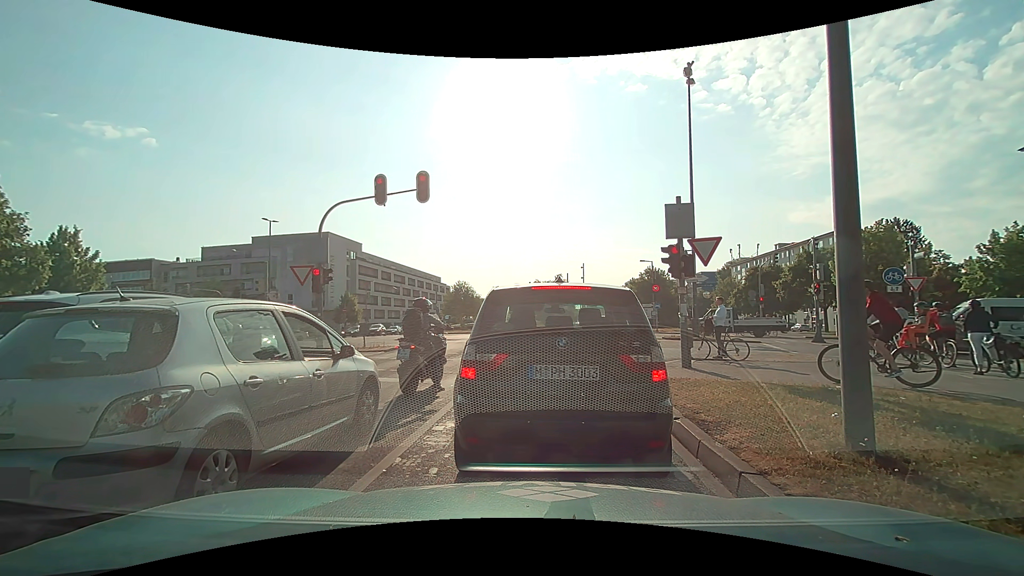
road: secondary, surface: asphalt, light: Day
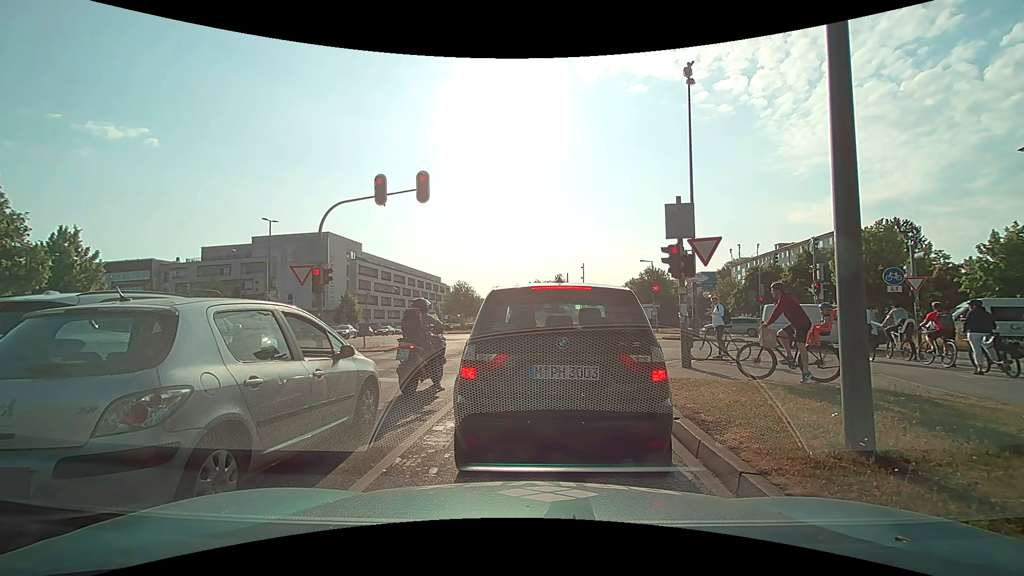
(0.0, 0.0) m; 0°
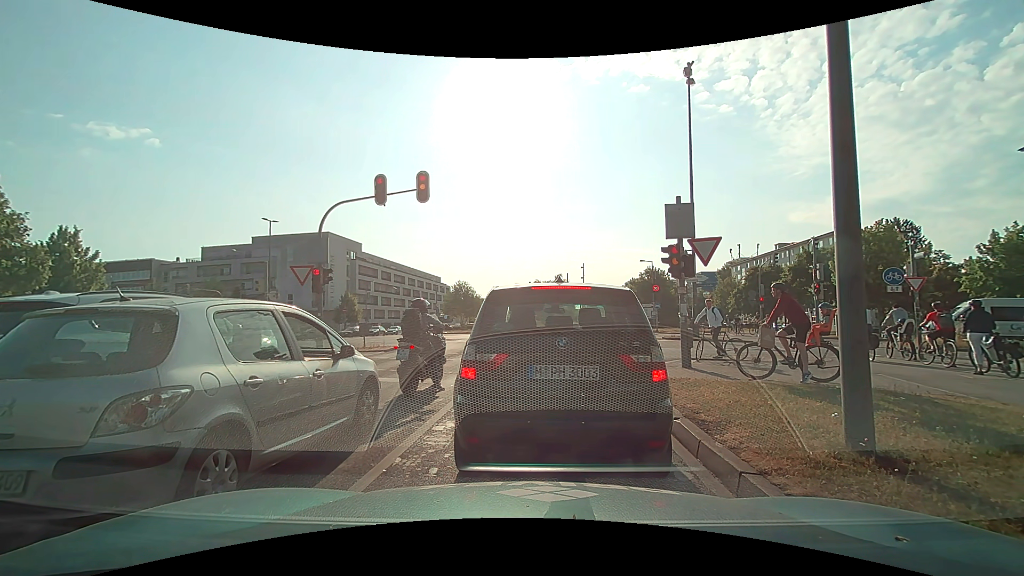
(0.0, 0.0) m; 0°
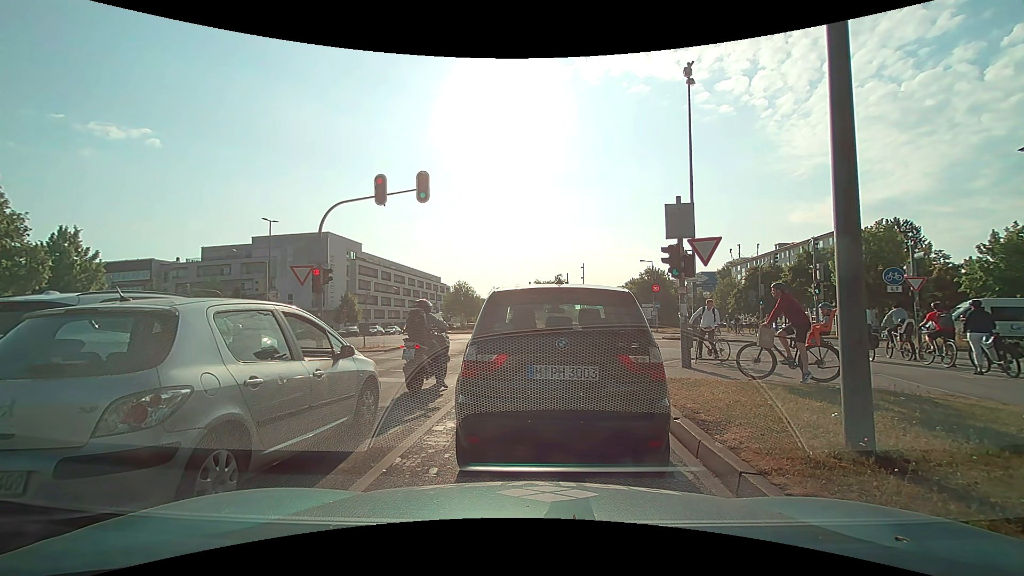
(0.0, 0.0) m; 0°
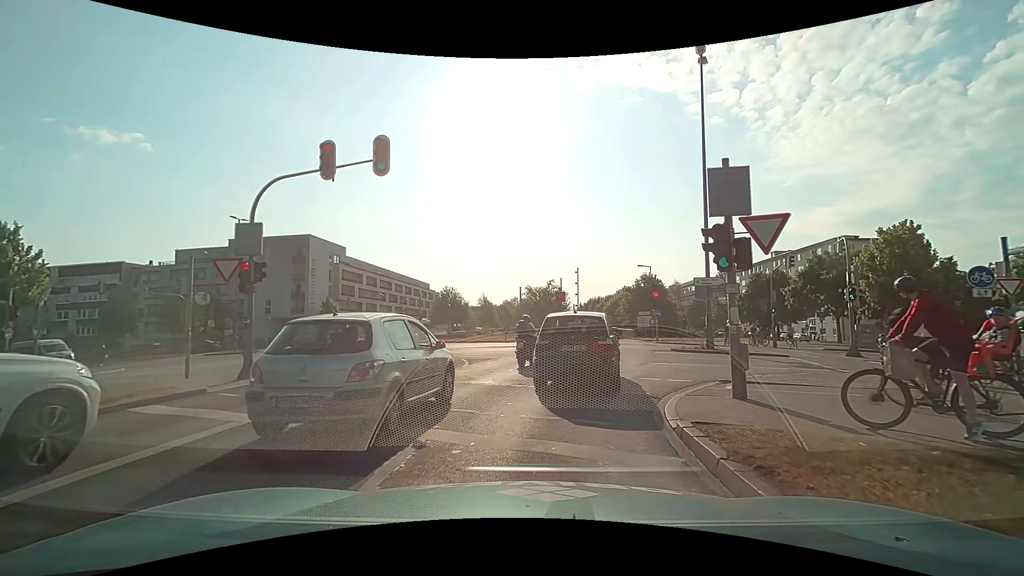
(-0.1, +4.4) m; 0°
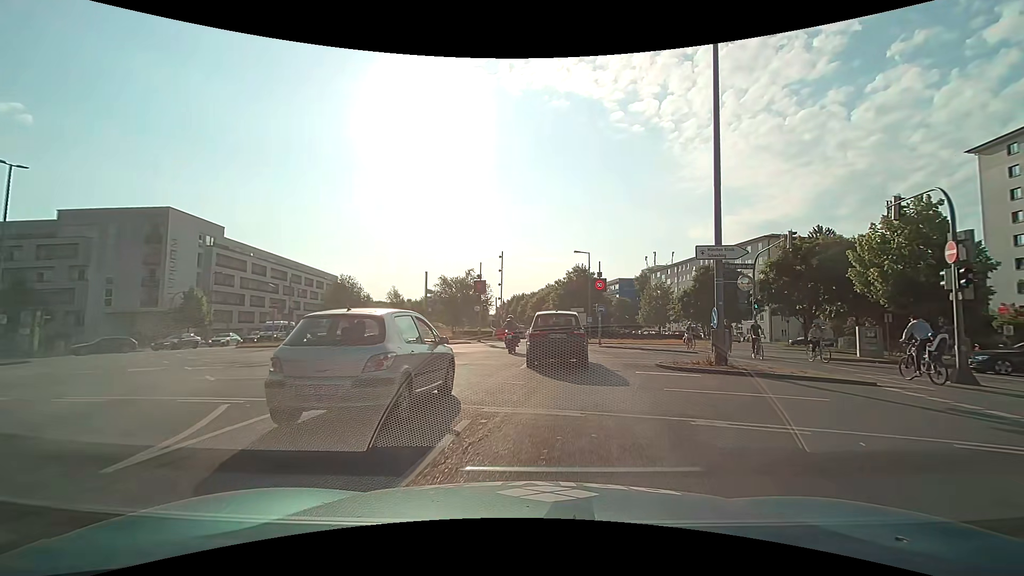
(+0.7, +11.8) m; +8°
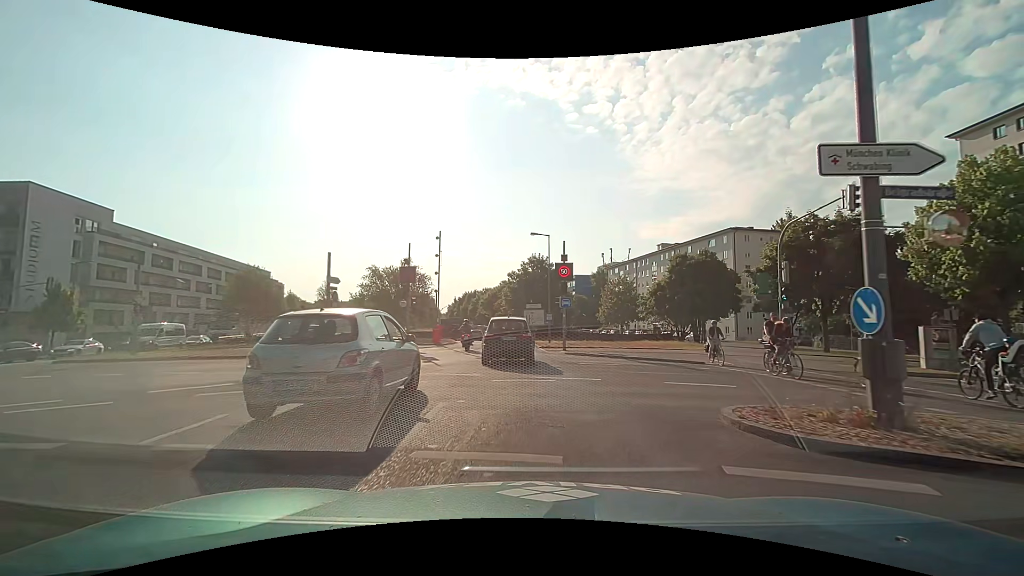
(+0.5, +9.2) m; +5°
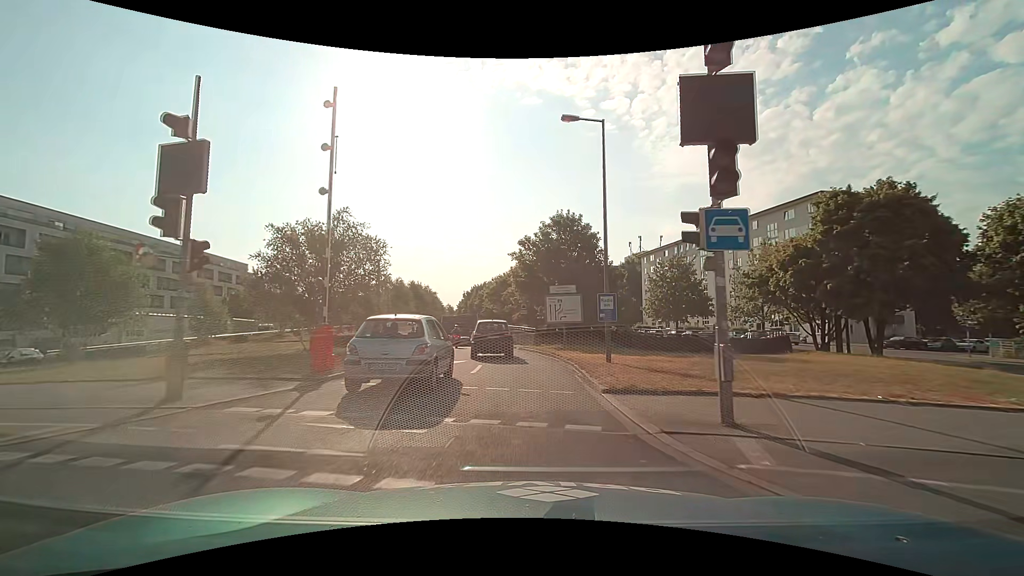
(-0.4, +21.5) m; -2°
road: trunk_link
(0, +10) (0, +20) (-1, +30) (-3, +40) (-5, +50) (-6, +60) (-8, +69) (-10, +79) (-11, +89) (-13, +99) m
